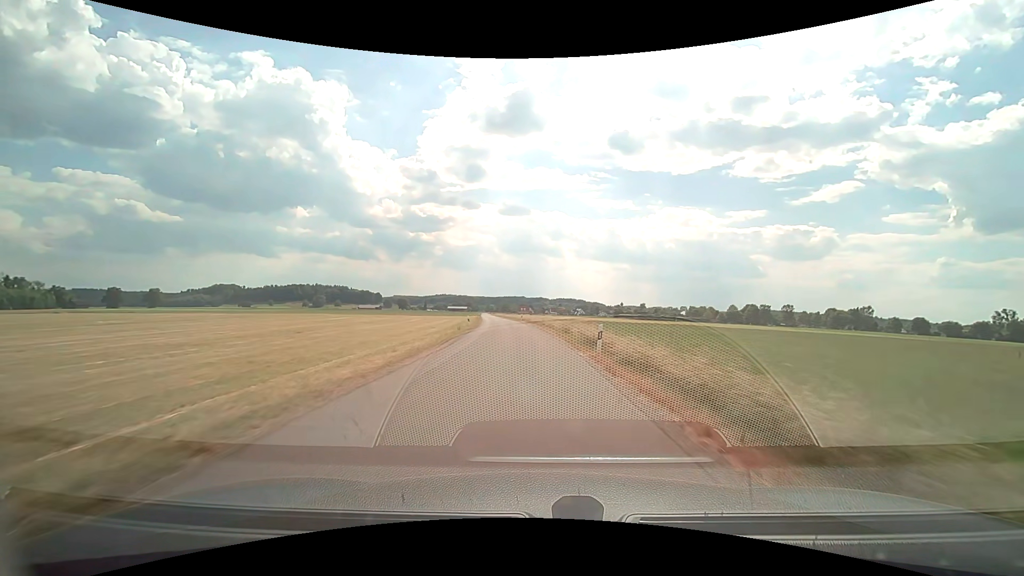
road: unclassified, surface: asphalt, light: Day
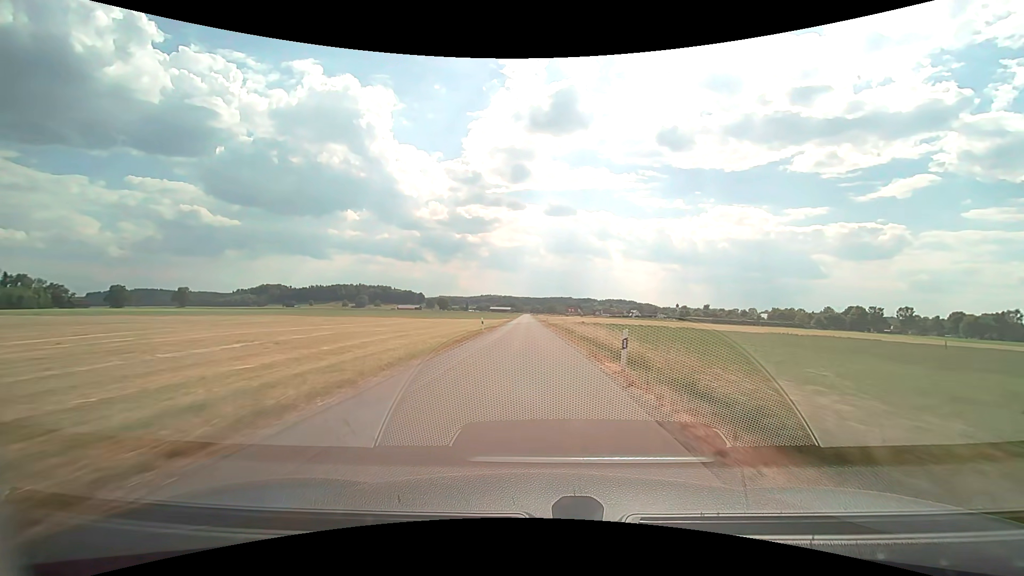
(-2.9, +53.8) m; -6°
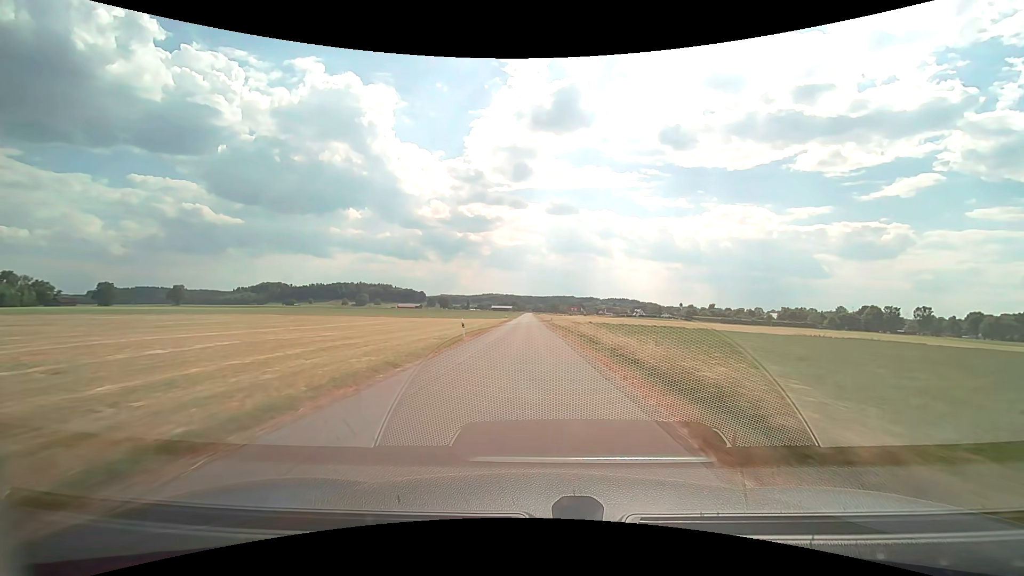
(0.0, +11.0) m; 0°
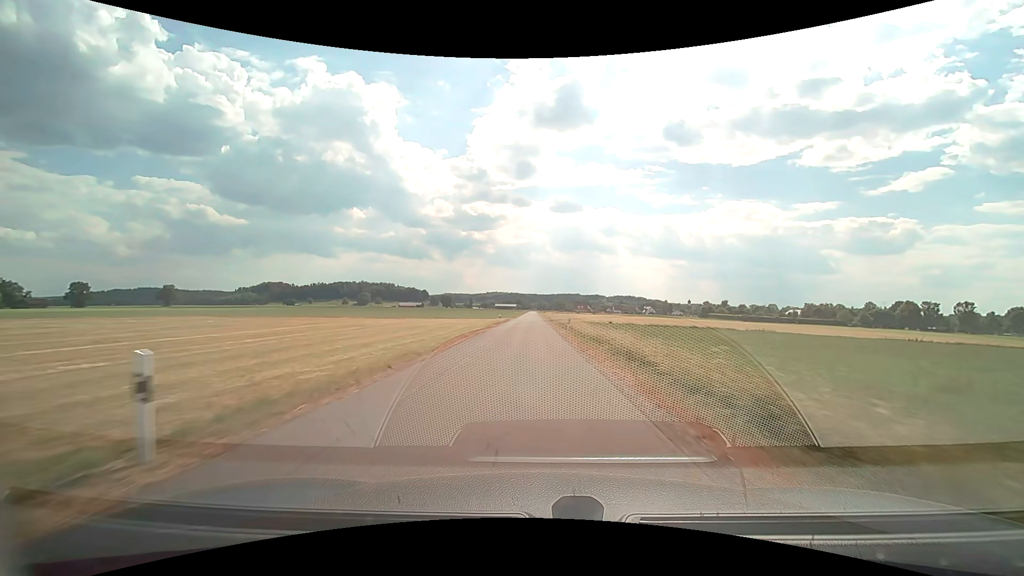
(-0.1, +22.3) m; 0°
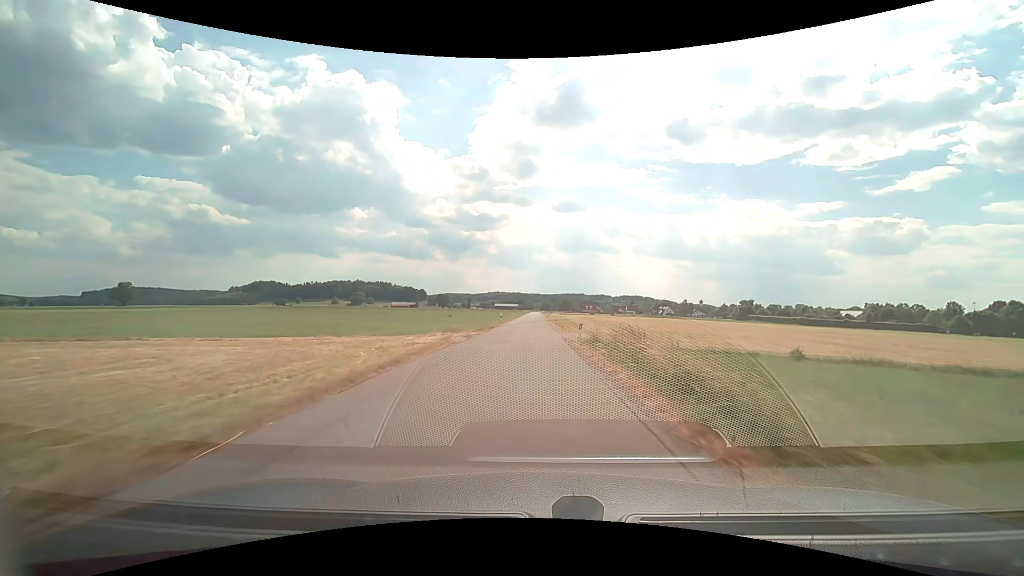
(-0.2, +57.2) m; 0°
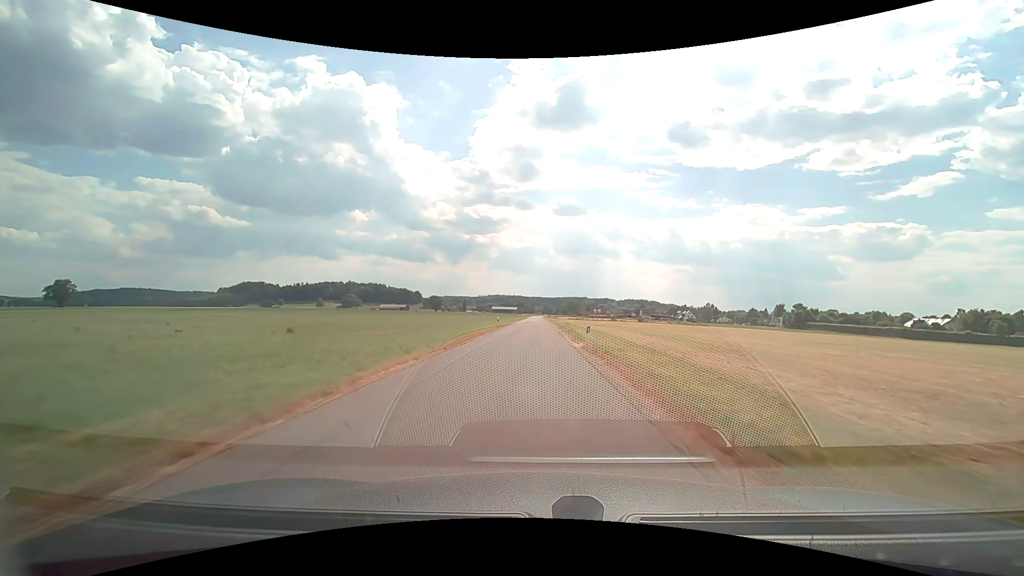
(-0.2, +59.1) m; 0°
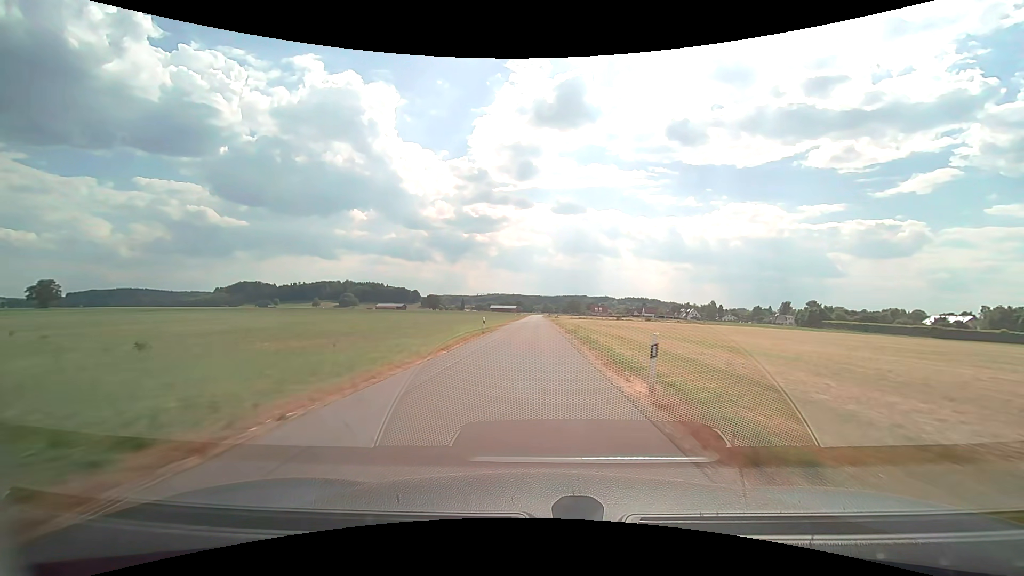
(0.0, +12.0) m; 0°
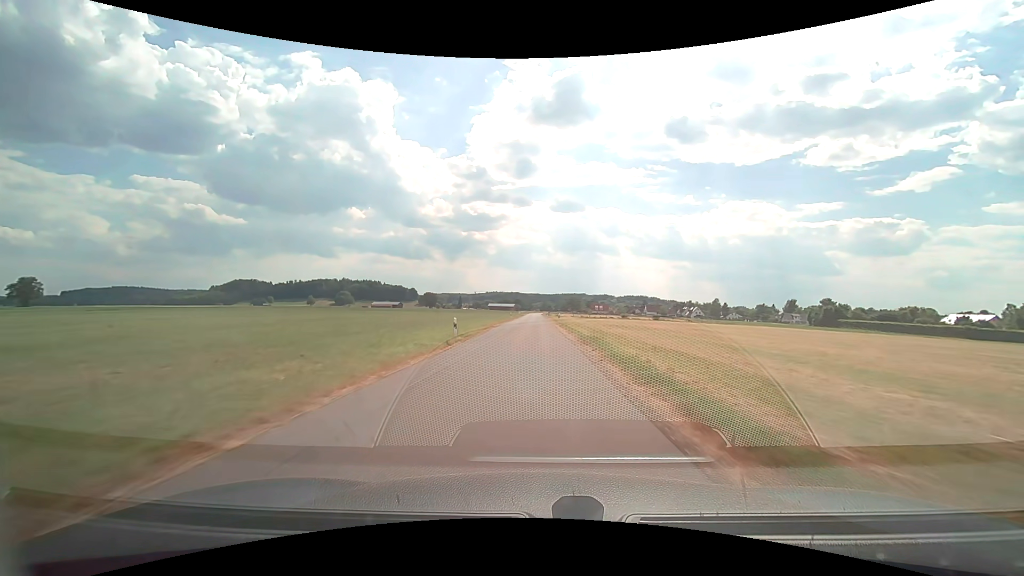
(0.0, +12.0) m; 0°
(0, +10) (0, +20) (0, +30) (0, +40) (0, +50) (0, +60) (0, +70) (0, +80) (0, +90) (0, +100) m
